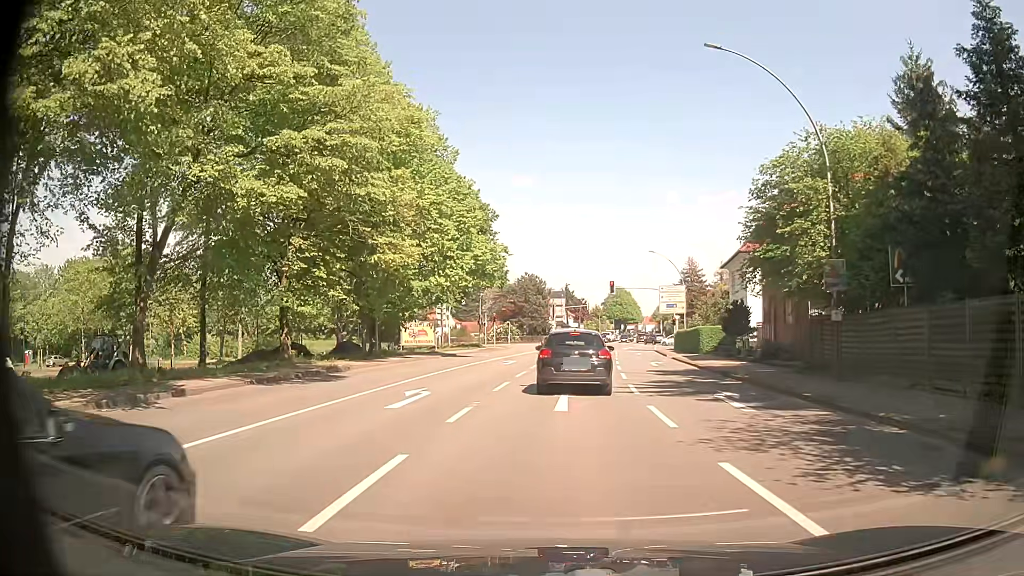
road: primary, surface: asphalt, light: Day
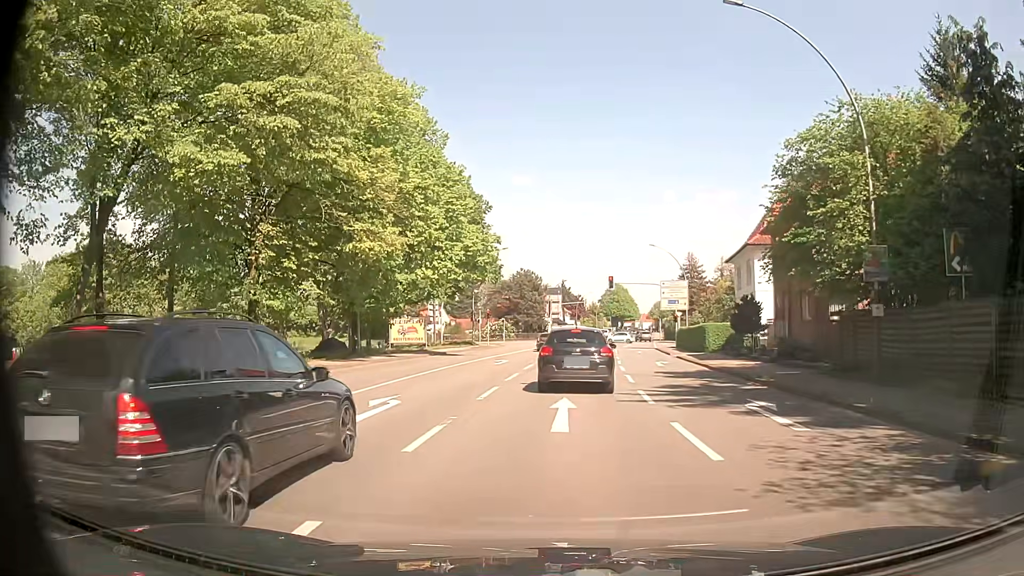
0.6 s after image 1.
(-0.1, +2.8) m; -2°
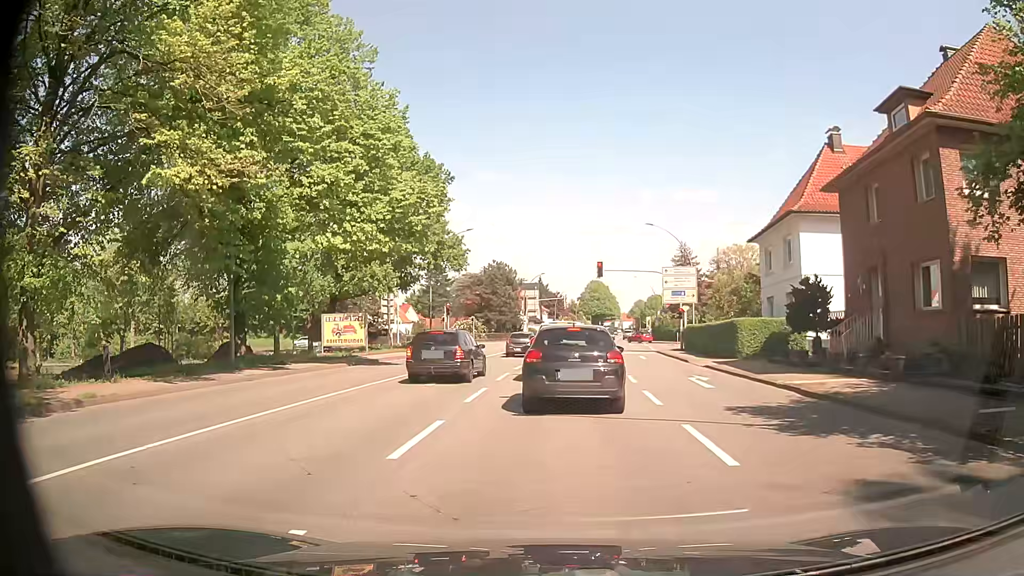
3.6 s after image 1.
(+0.5, +12.3) m; +4°
(0, +10) (0, +20) (+1, +30) (+1, +40) (+2, +50) (+4, +60) (+5, +70) (+7, +80) (+8, +89) (+10, +99) m
